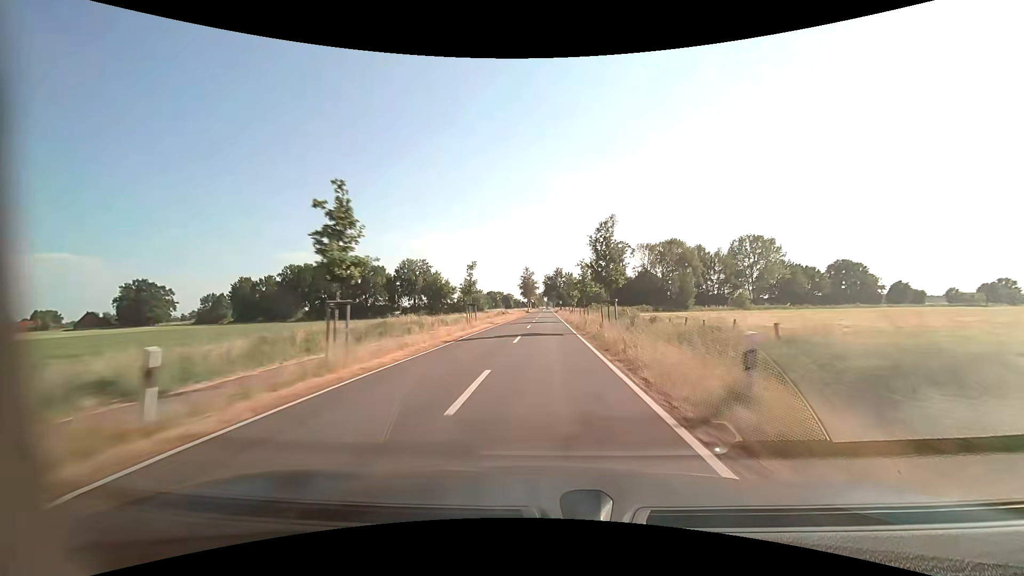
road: tertiary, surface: asphalt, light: Day
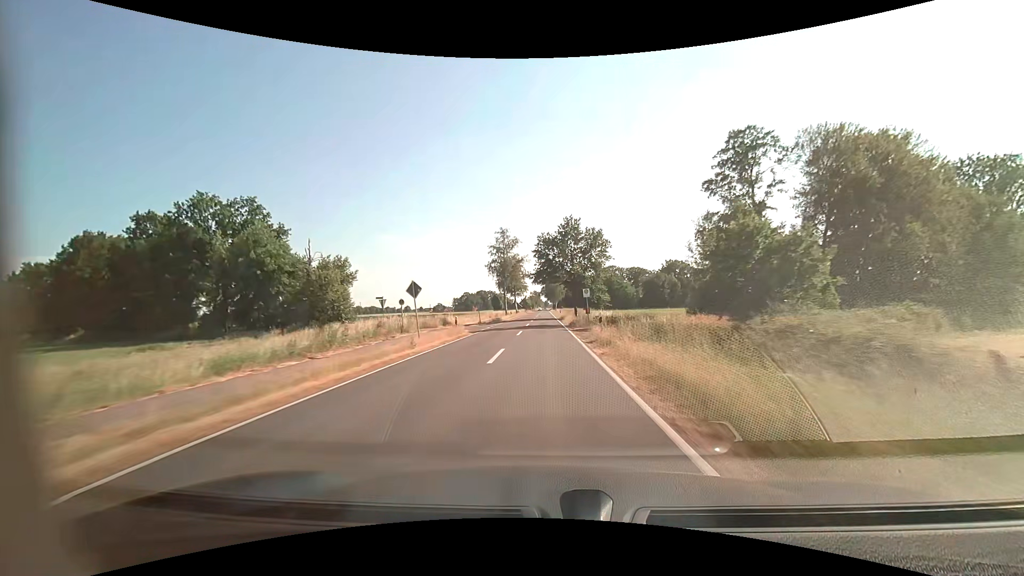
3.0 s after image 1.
(+0.6, +79.1) m; 0°
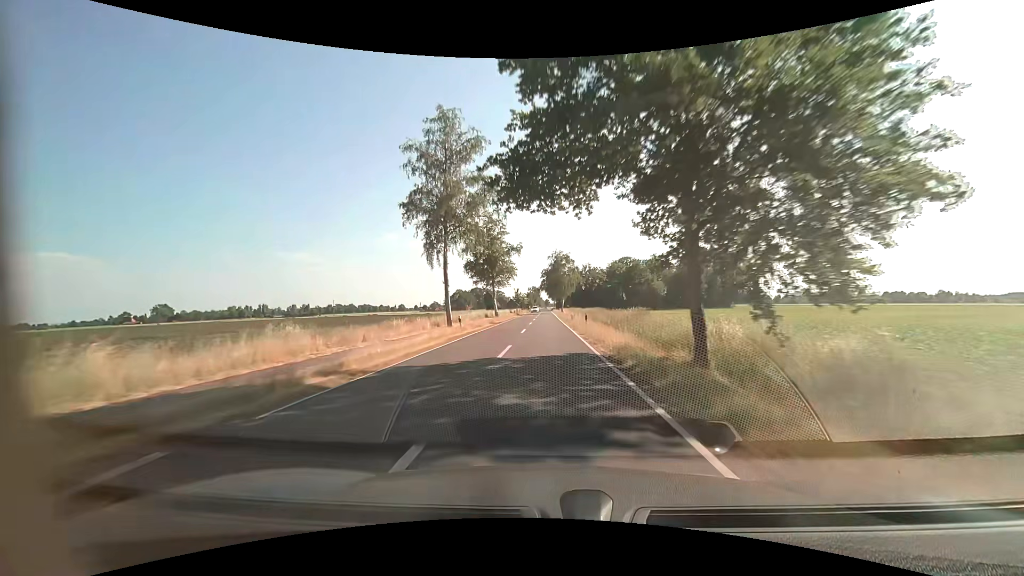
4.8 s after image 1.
(-0.2, +47.4) m; 0°
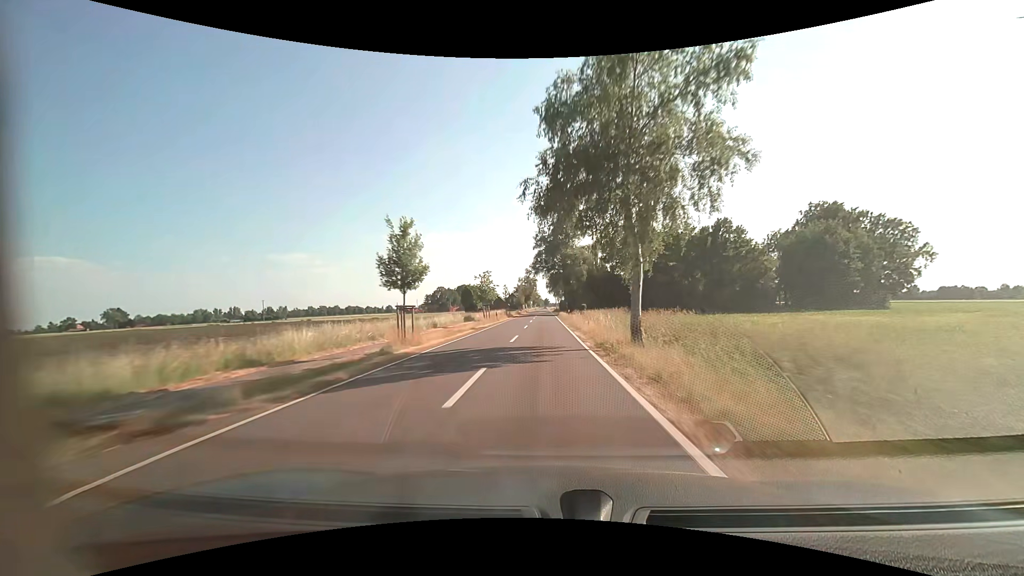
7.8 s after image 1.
(+0.3, +79.1) m; 0°
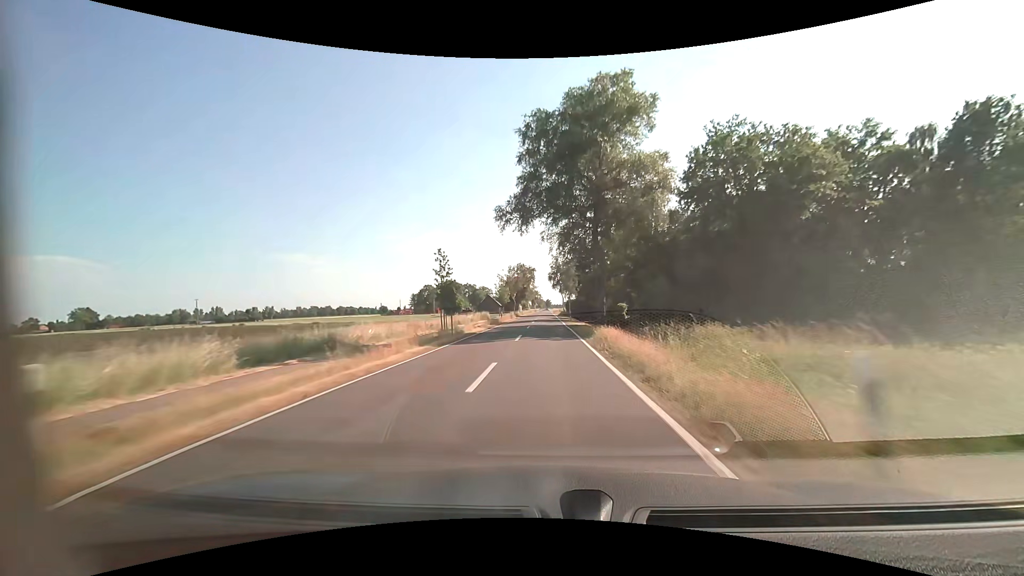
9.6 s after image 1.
(-0.1, +47.4) m; 0°
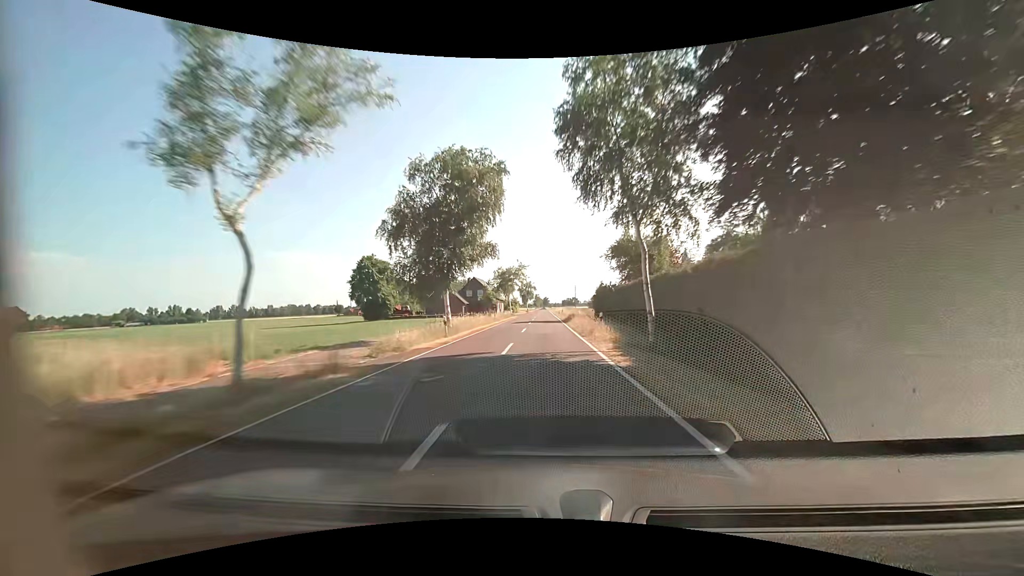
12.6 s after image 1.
(+0.1, +78.9) m; 0°
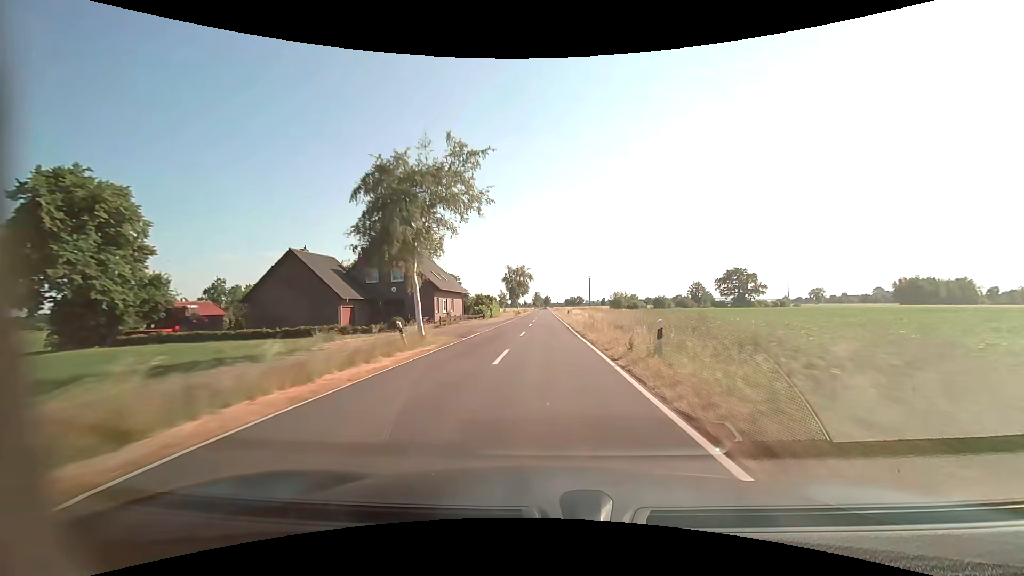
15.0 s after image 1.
(-0.3, +63.2) m; 0°
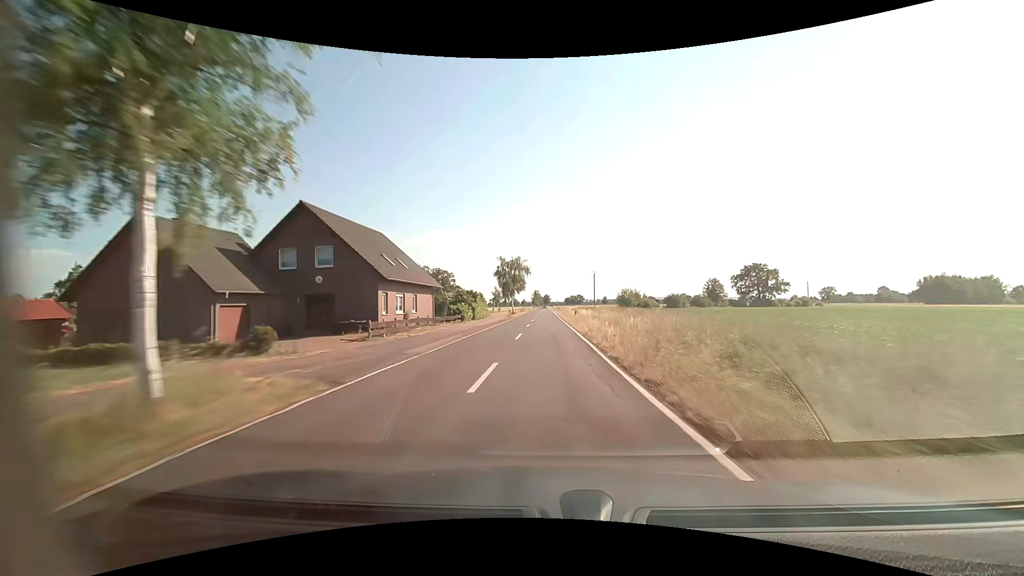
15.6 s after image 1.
(0.0, +15.8) m; 0°
(0, +10) (0, +20) (0, +30) (0, +40) (0, +50) (0, +60) (0, +70) (0, +80) (0, +90) (0, +100) m
